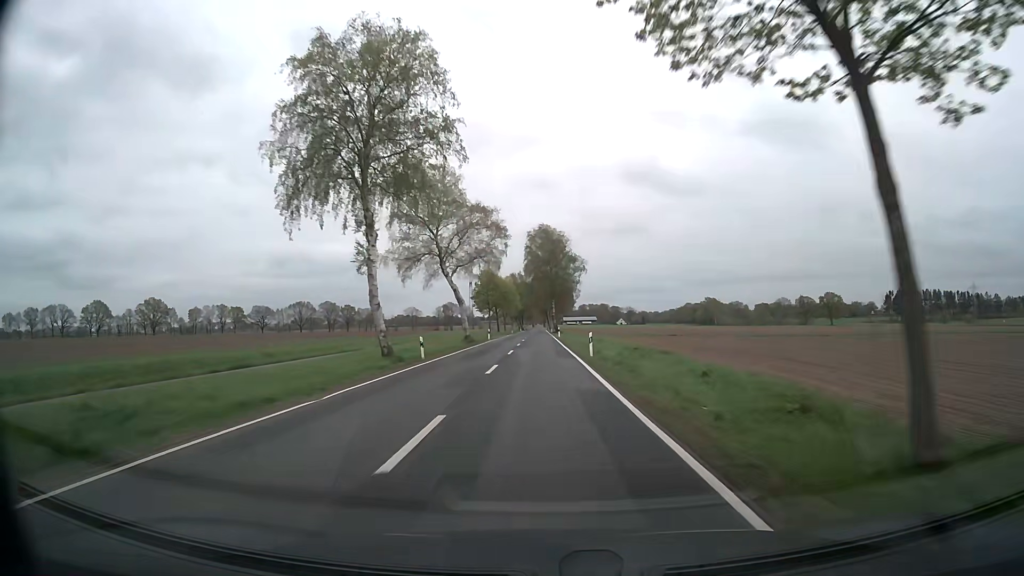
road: secondary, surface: asphalt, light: Day
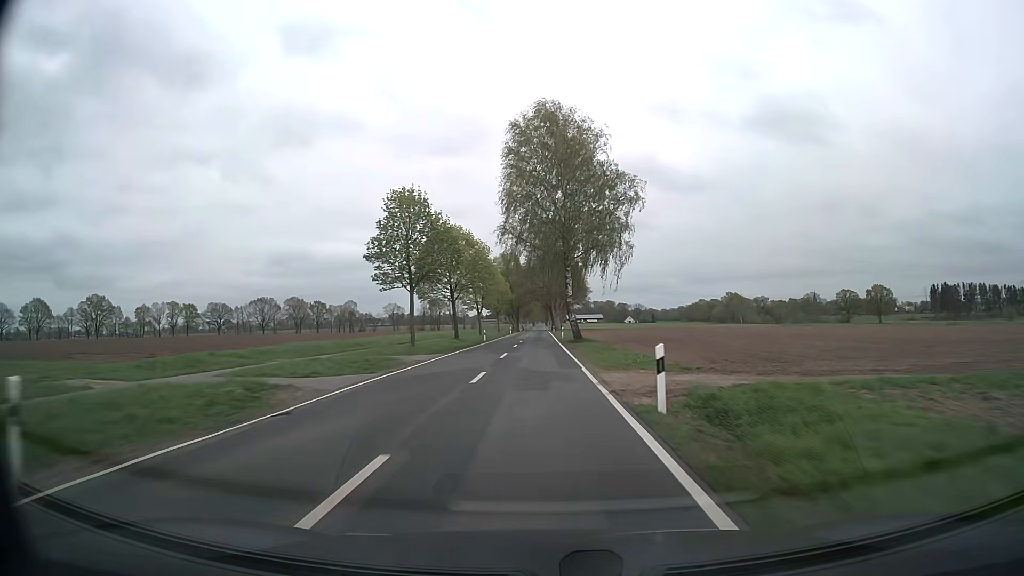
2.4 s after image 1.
(+0.1, +63.1) m; 0°
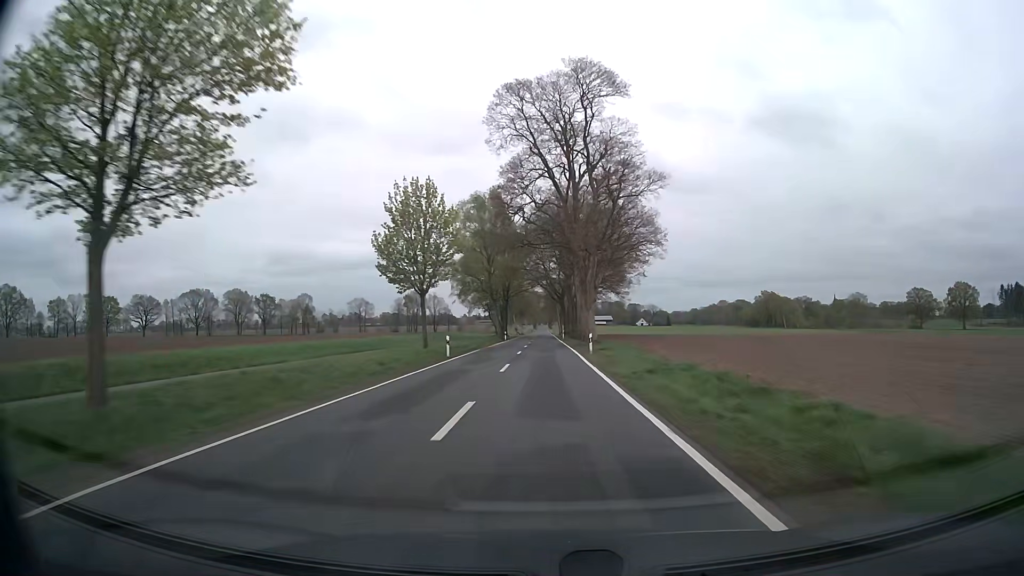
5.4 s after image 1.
(-0.5, +79.0) m; 0°
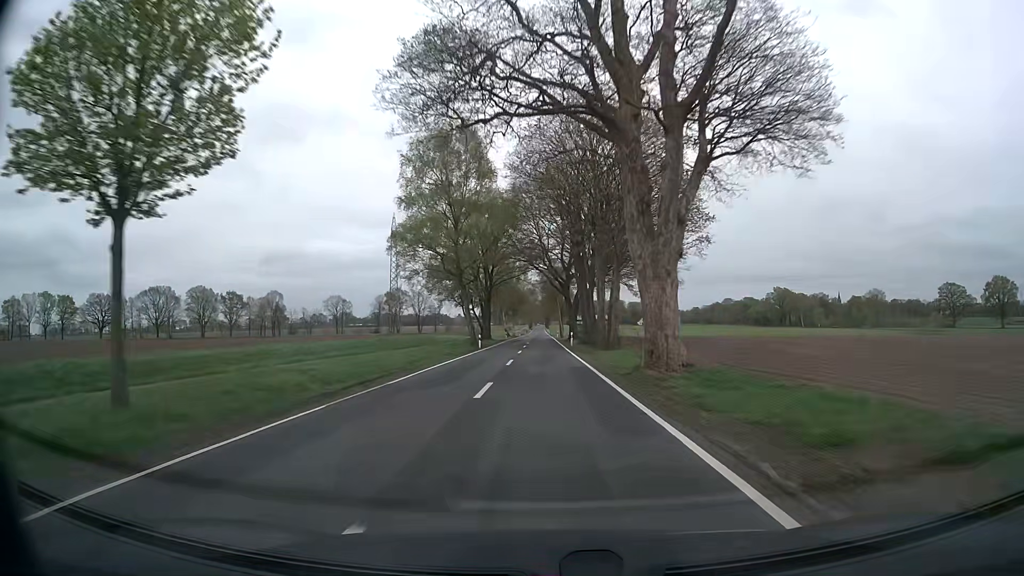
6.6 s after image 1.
(0.0, +31.6) m; 0°
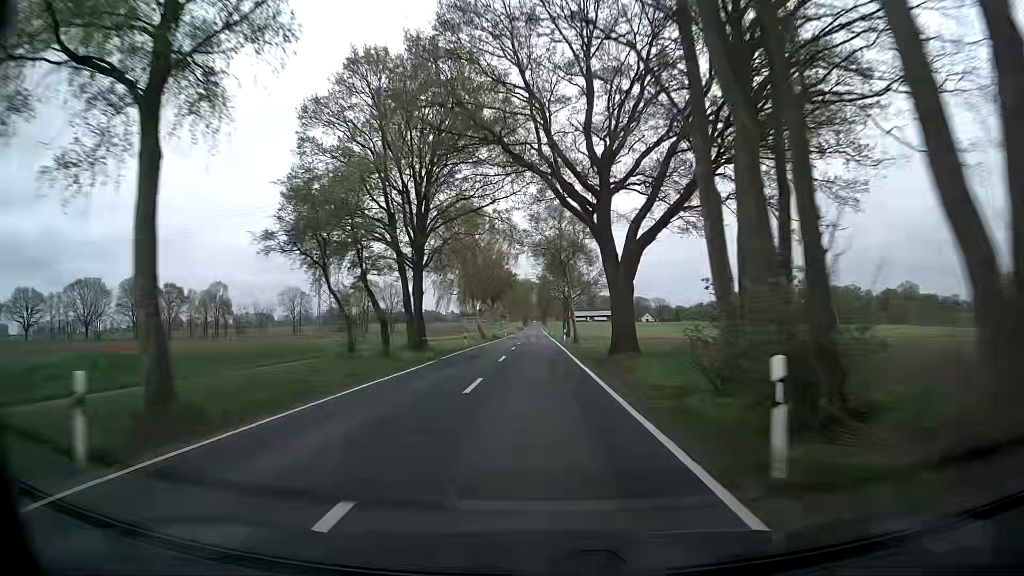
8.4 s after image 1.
(+0.1, +47.5) m; 0°
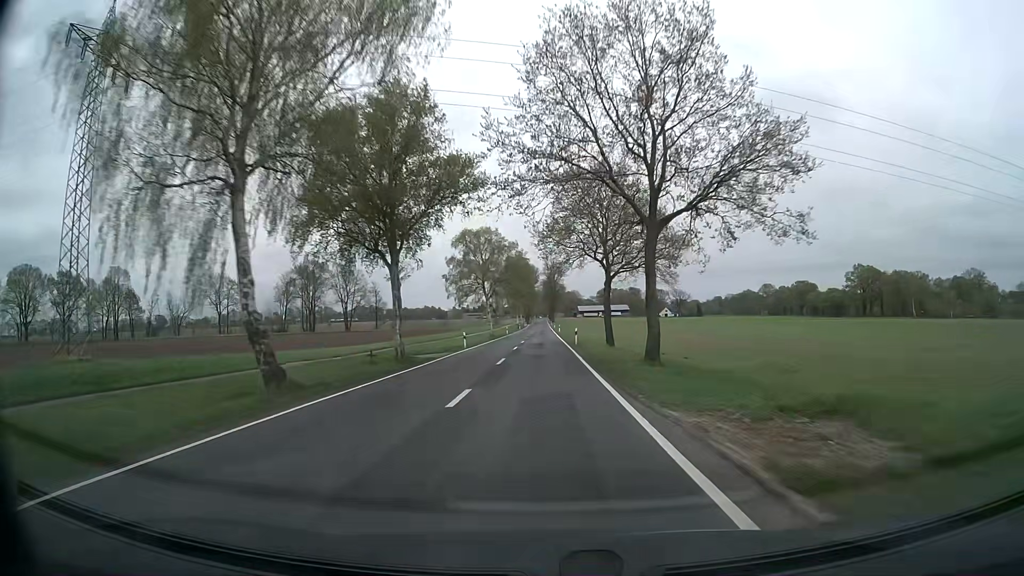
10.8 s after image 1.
(-0.3, +63.3) m; -1°
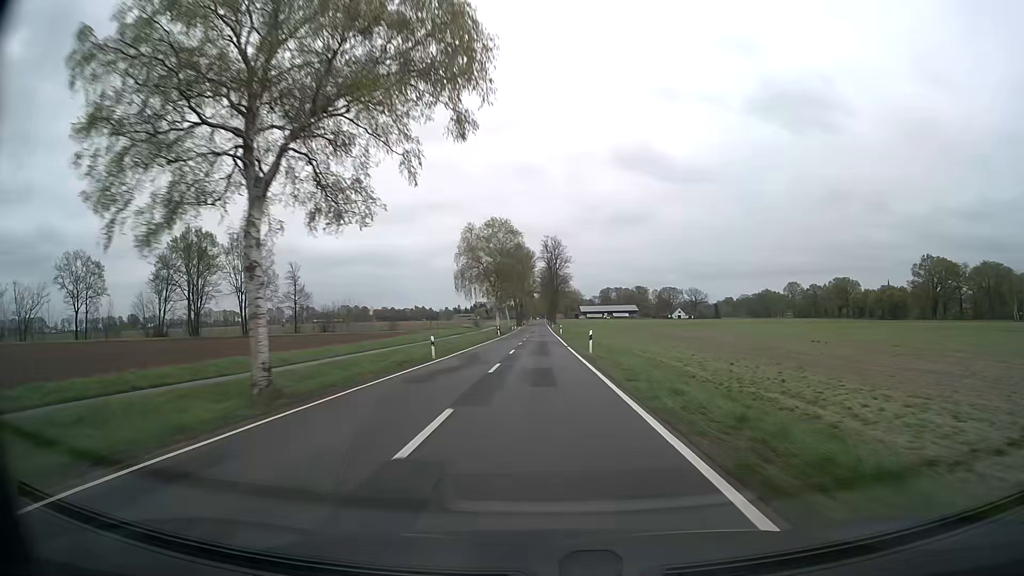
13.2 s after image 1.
(0.0, +63.4) m; 0°
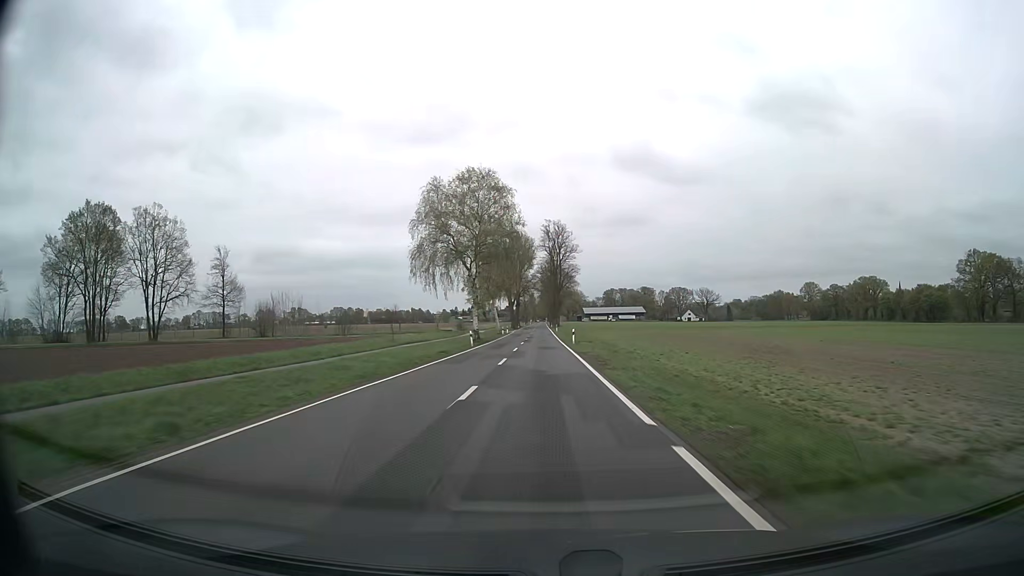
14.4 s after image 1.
(0.0, +31.7) m; 0°
(0, +10) (0, +20) (0, +30) (0, +40) (0, +50) (0, +60) (0, +70) (0, +80) (0, +90) (0, +100) m
